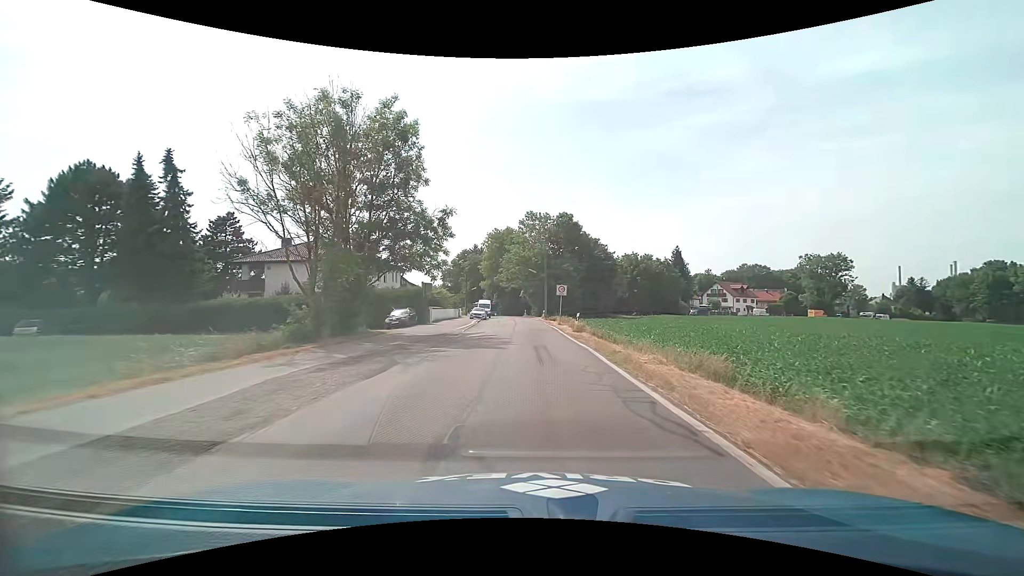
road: tertiary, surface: asphalt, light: Day
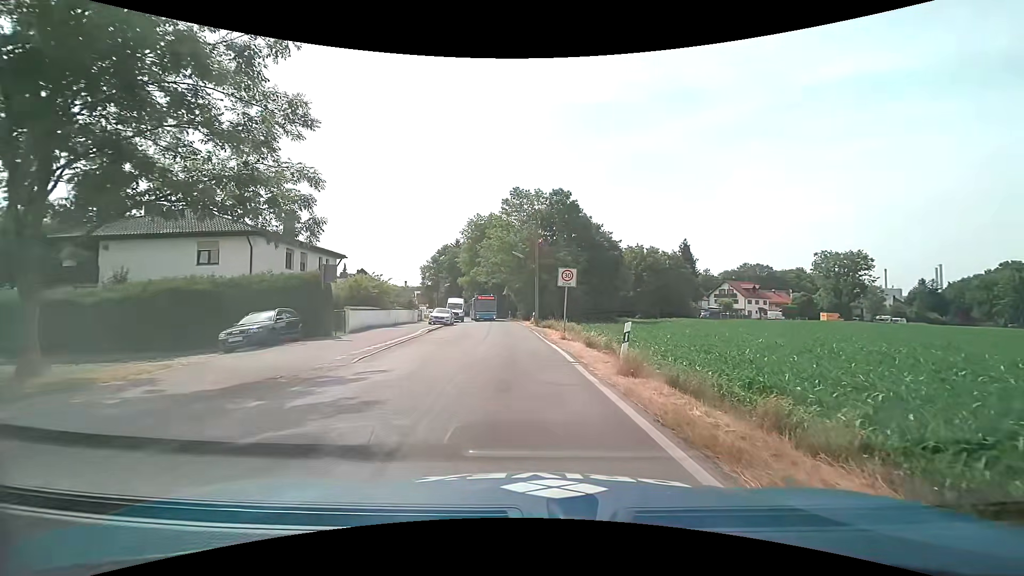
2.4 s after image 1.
(+0.1, +17.1) m; +1°
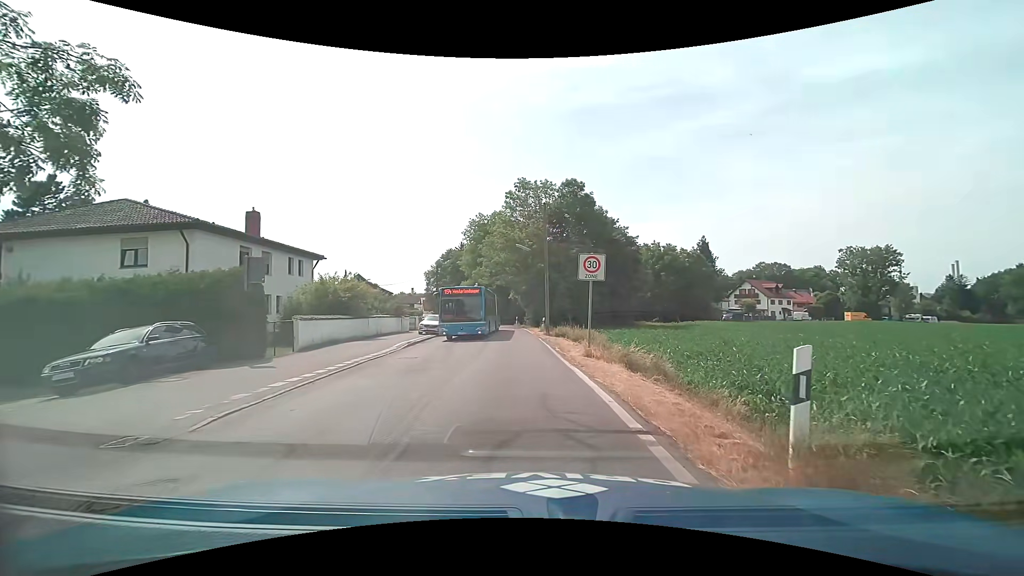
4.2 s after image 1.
(-0.1, +6.7) m; -2°
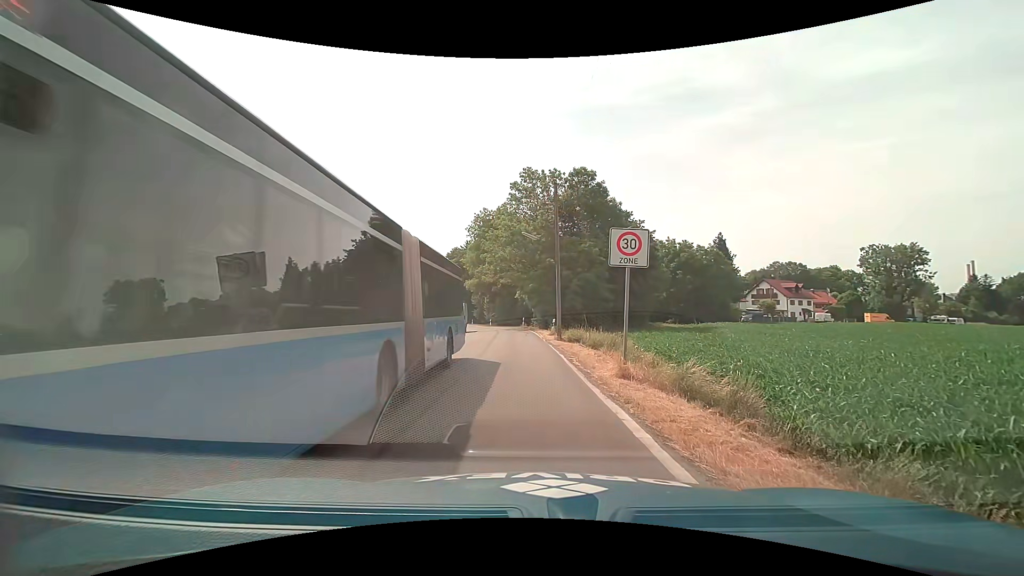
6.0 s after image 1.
(0.0, +4.7) m; -1°
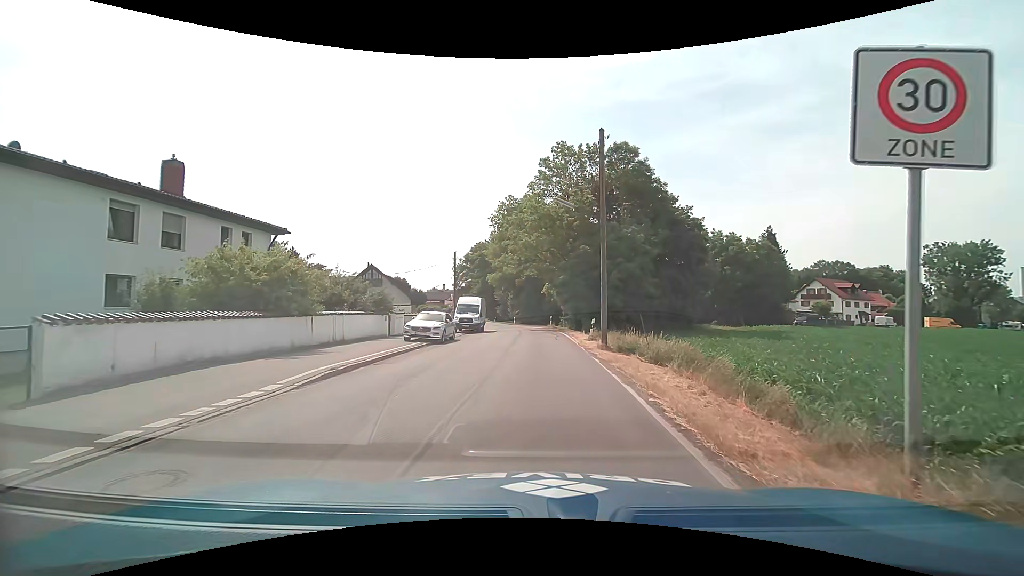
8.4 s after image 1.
(-0.1, +7.7) m; -1°
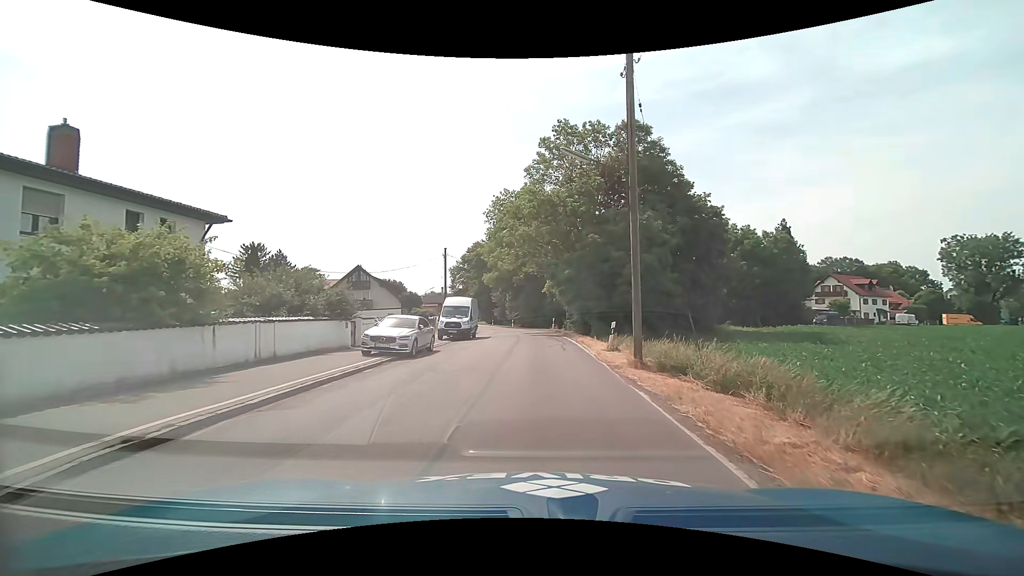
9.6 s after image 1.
(-0.1, +5.9) m; -1°
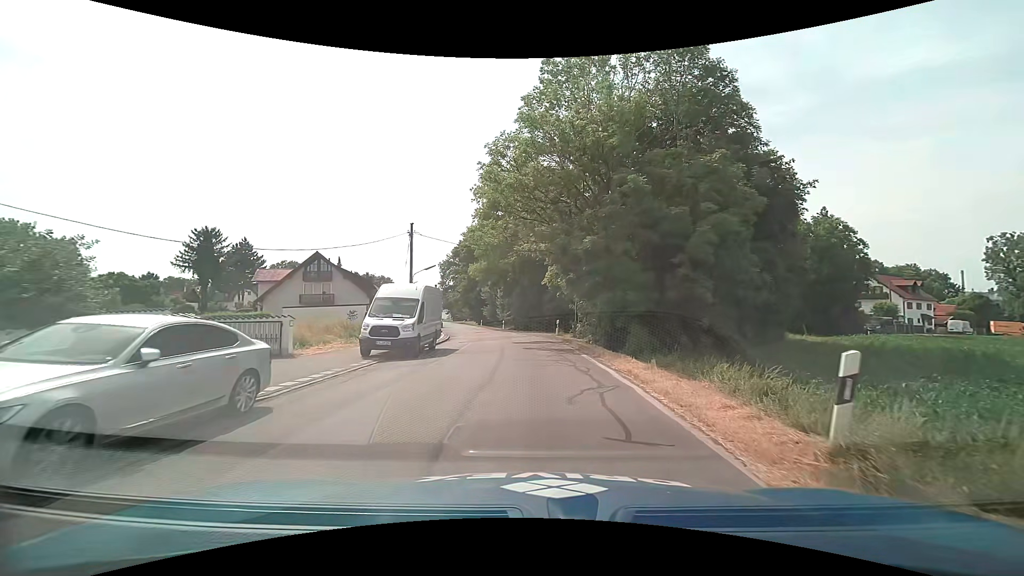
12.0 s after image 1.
(+0.1, +13.5) m; 0°
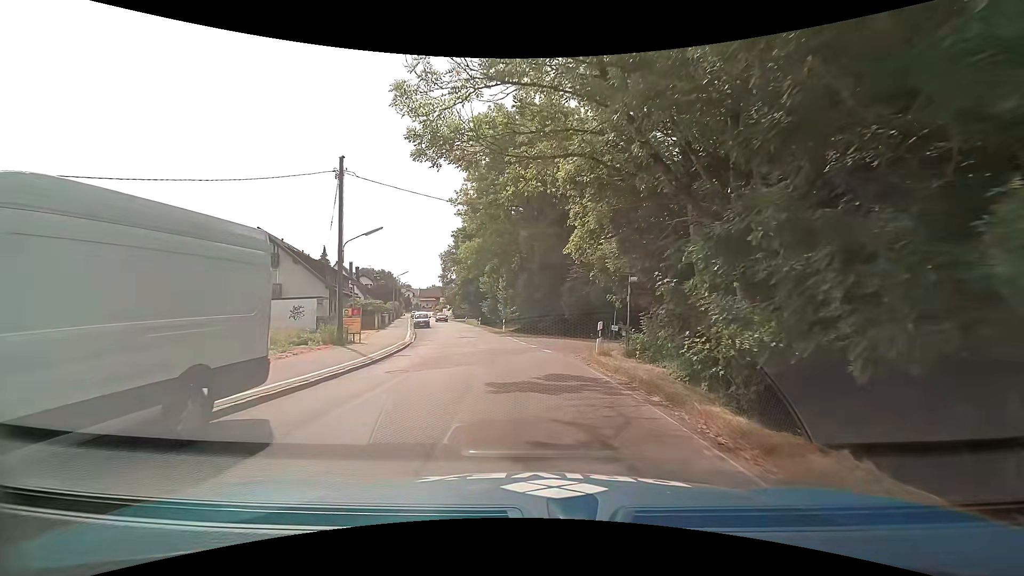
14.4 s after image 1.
(+0.1, +15.9) m; -1°
(0, +10) (-1, +20) (-2, +30) (-4, +40) (-6, +49) (-8, +59) (-10, +69) (-13, +79) (-15, +88) (-17, +98) m
